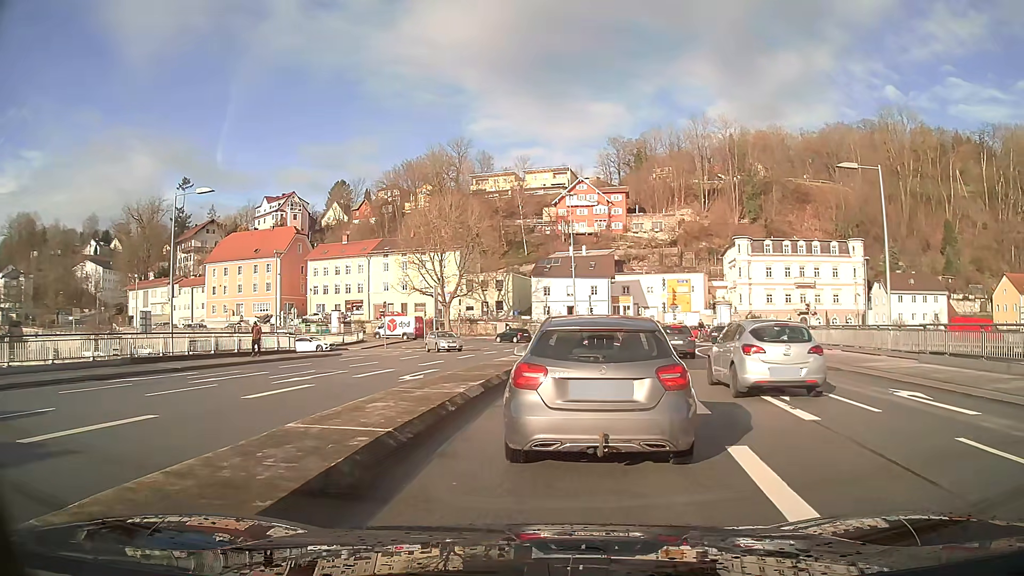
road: primary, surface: asphalt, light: Day
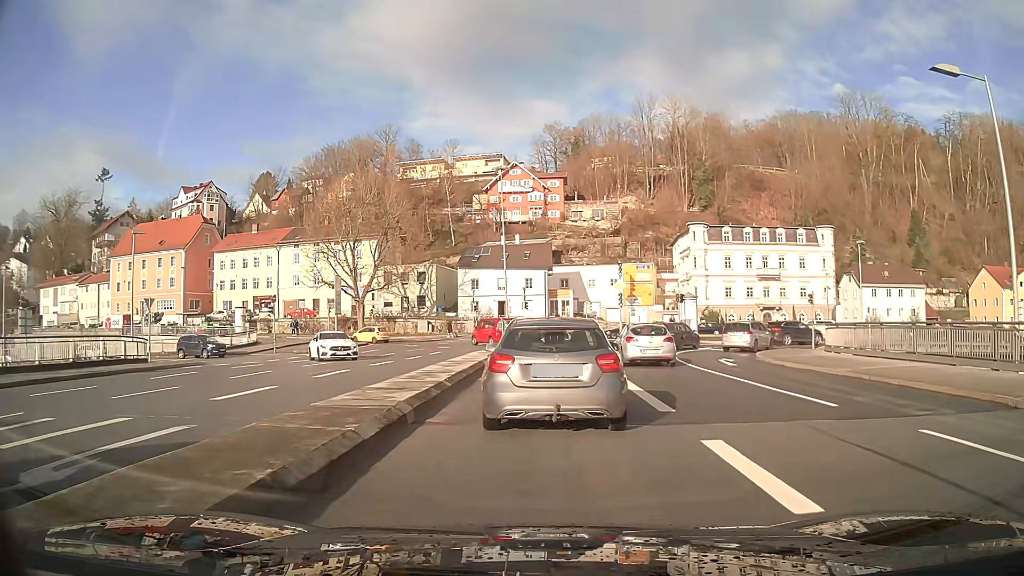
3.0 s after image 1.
(+0.7, +12.0) m; +5°
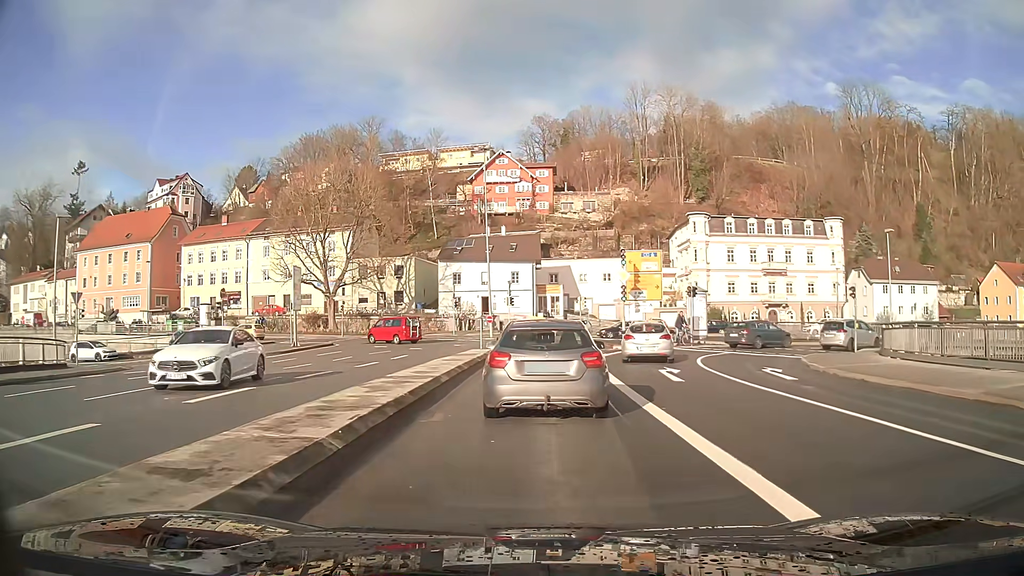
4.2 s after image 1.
(+0.1, +6.9) m; +1°
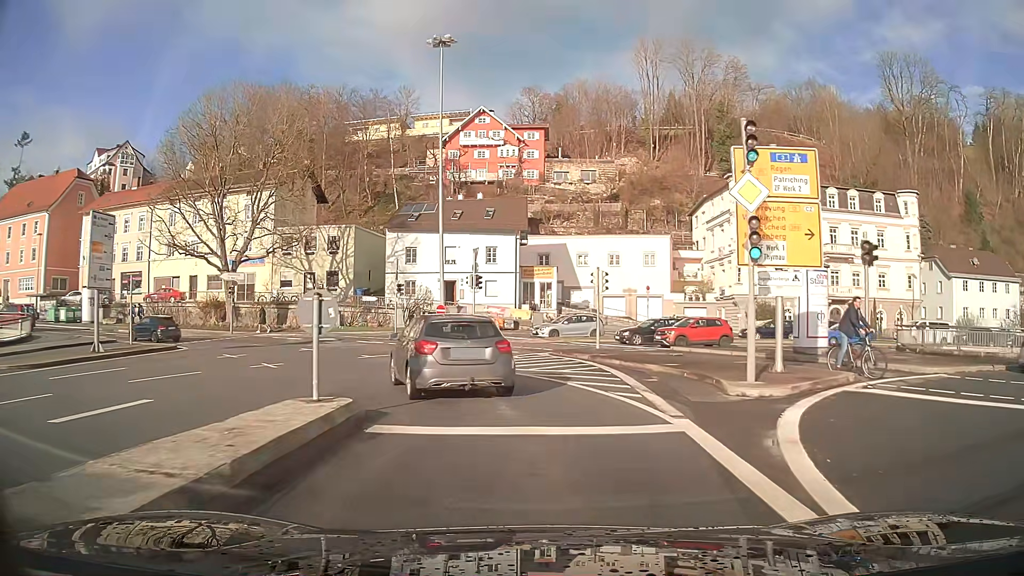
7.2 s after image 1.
(+0.2, +22.3) m; 0°
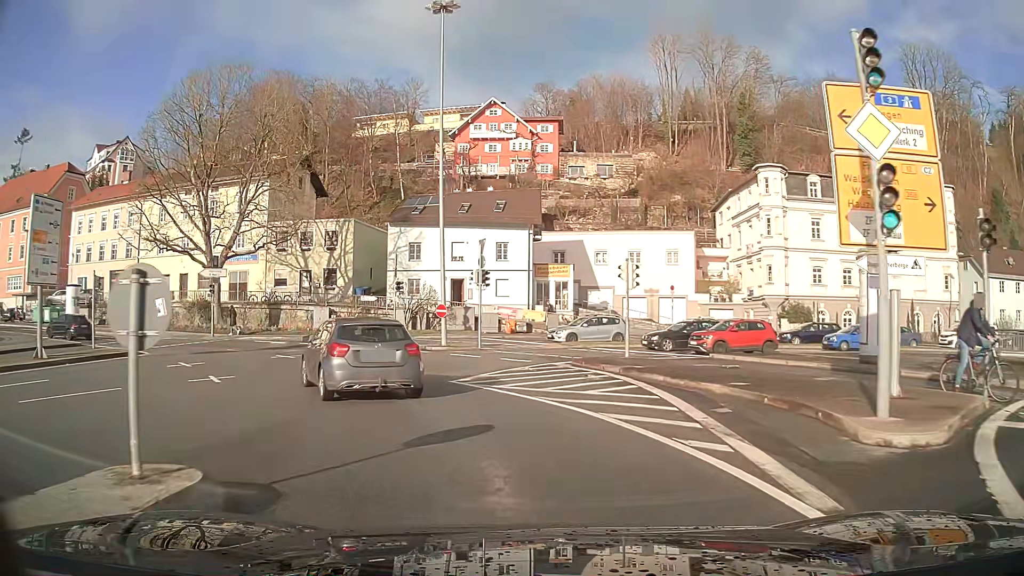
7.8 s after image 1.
(-0.1, +4.6) m; -3°
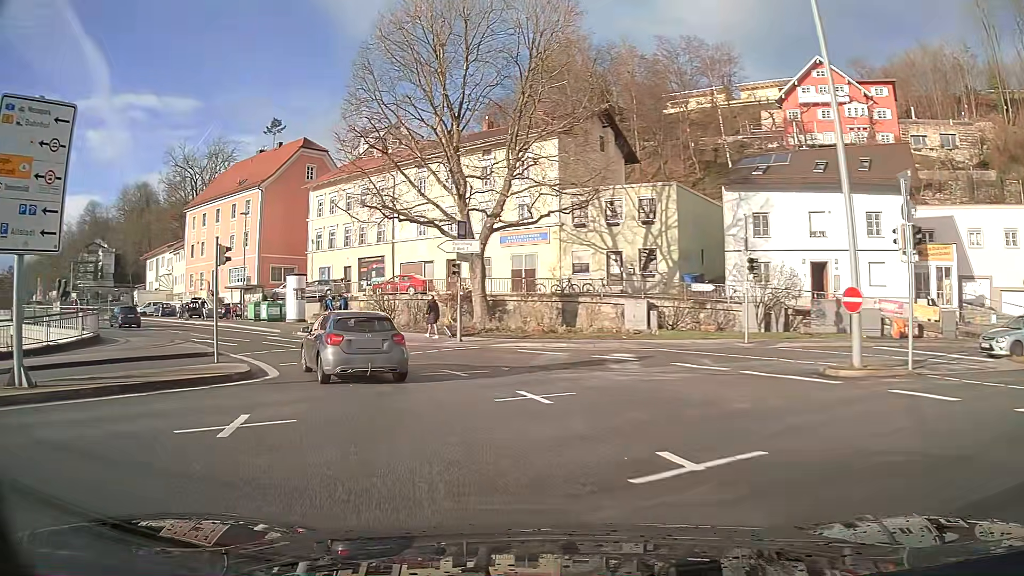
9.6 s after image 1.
(-3.3, +13.8) m; -27°
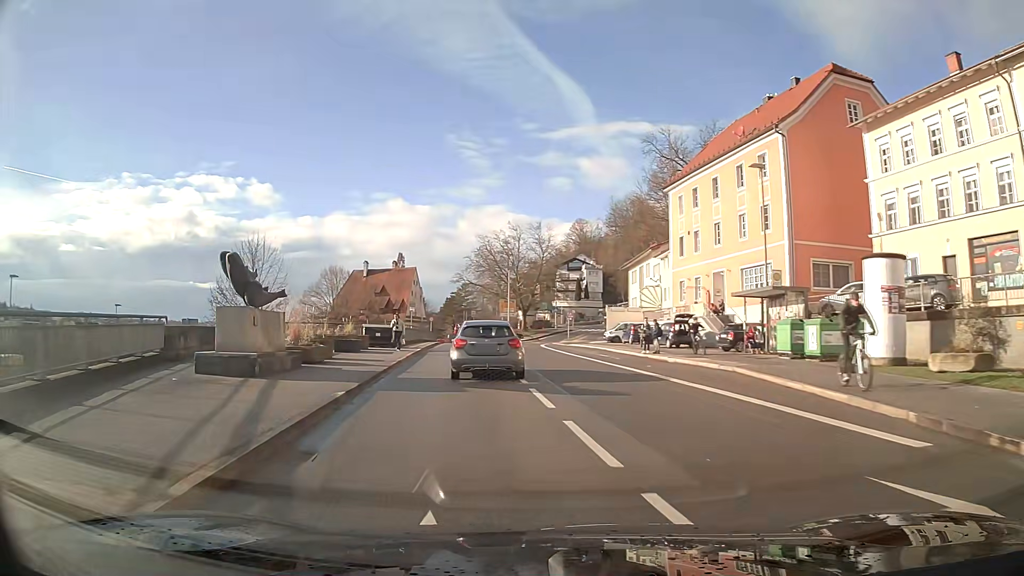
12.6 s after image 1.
(-10.3, +24.8) m; -43°
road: primary_link
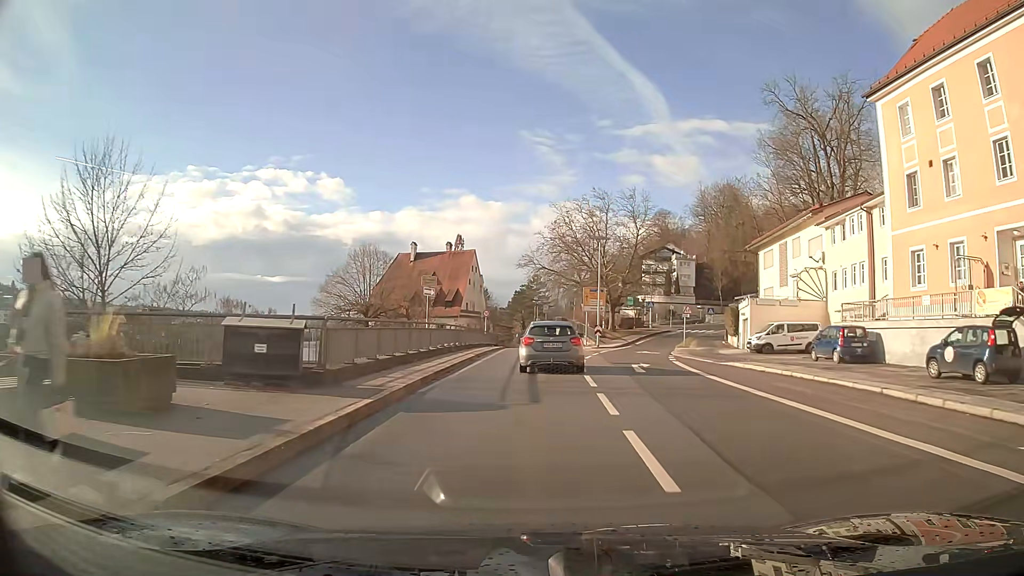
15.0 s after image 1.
(-1.2, +23.8) m; -4°
